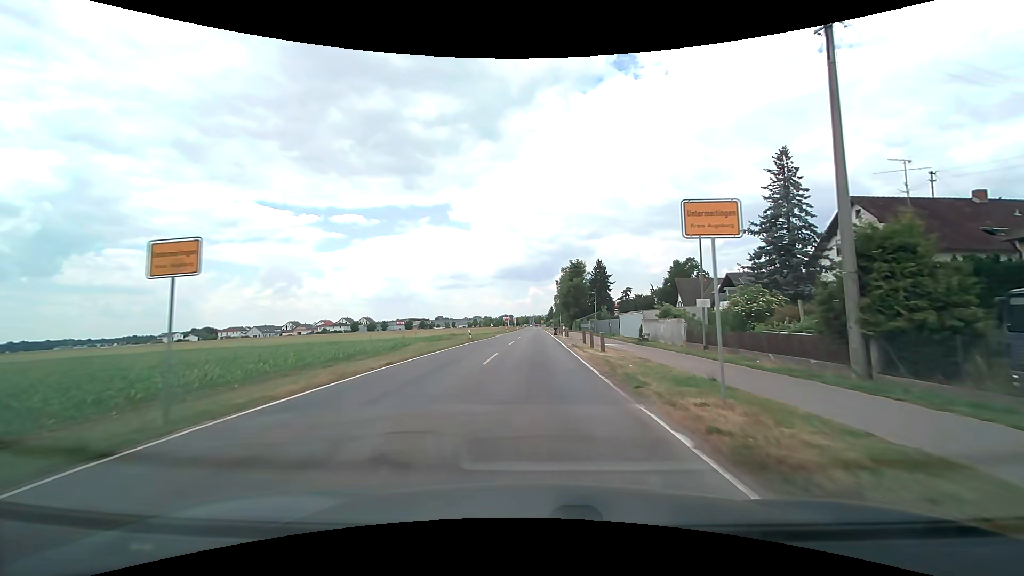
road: tertiary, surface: asphalt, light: Day
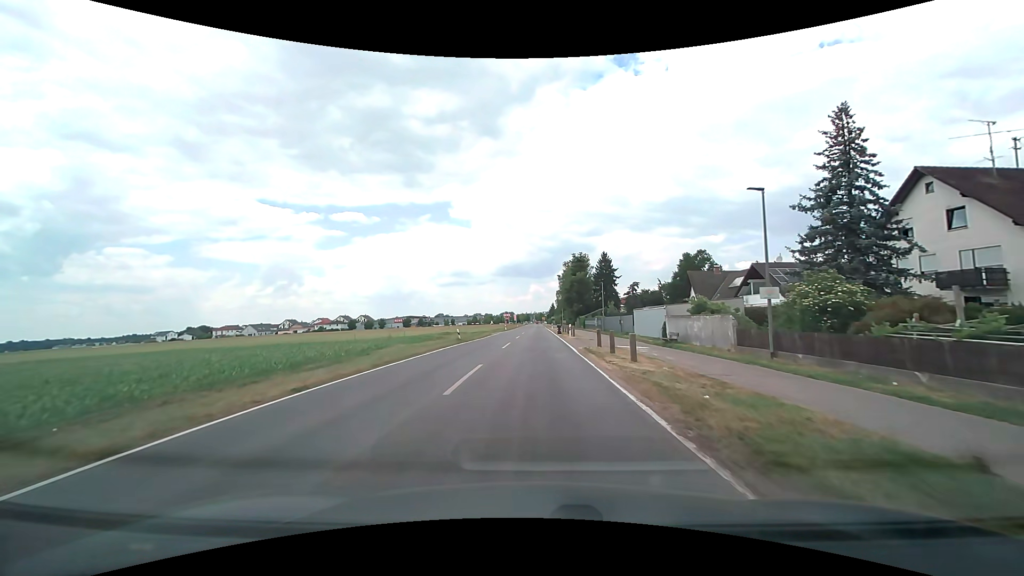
(0.0, +6.9) m; 0°
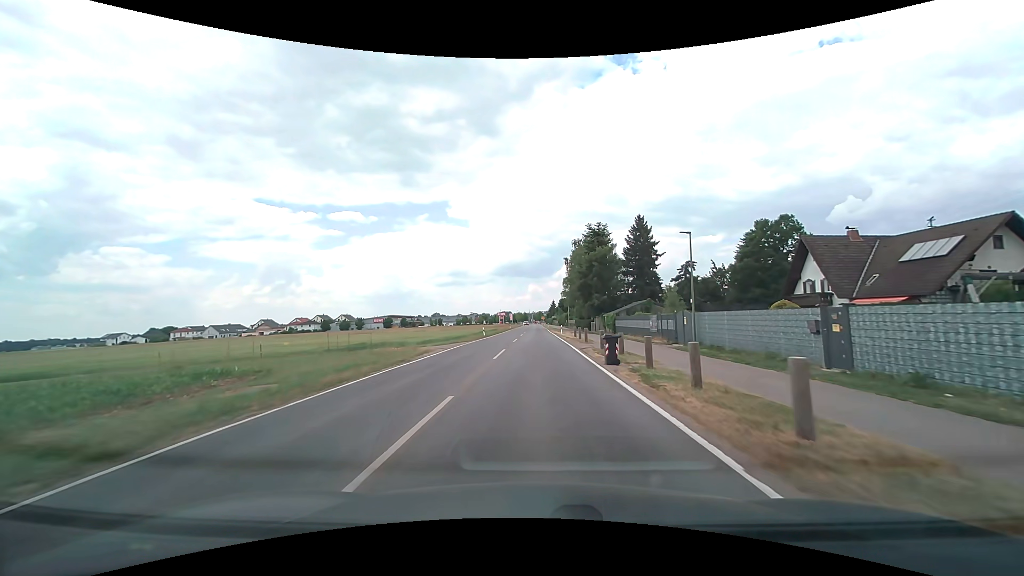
(-0.2, +36.0) m; 0°
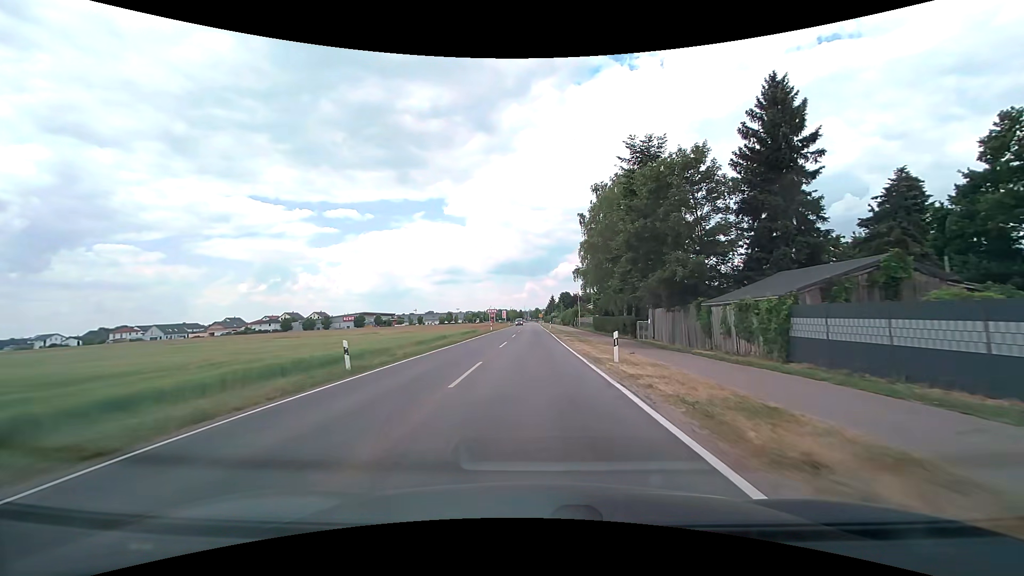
(+0.2, +38.5) m; +1°
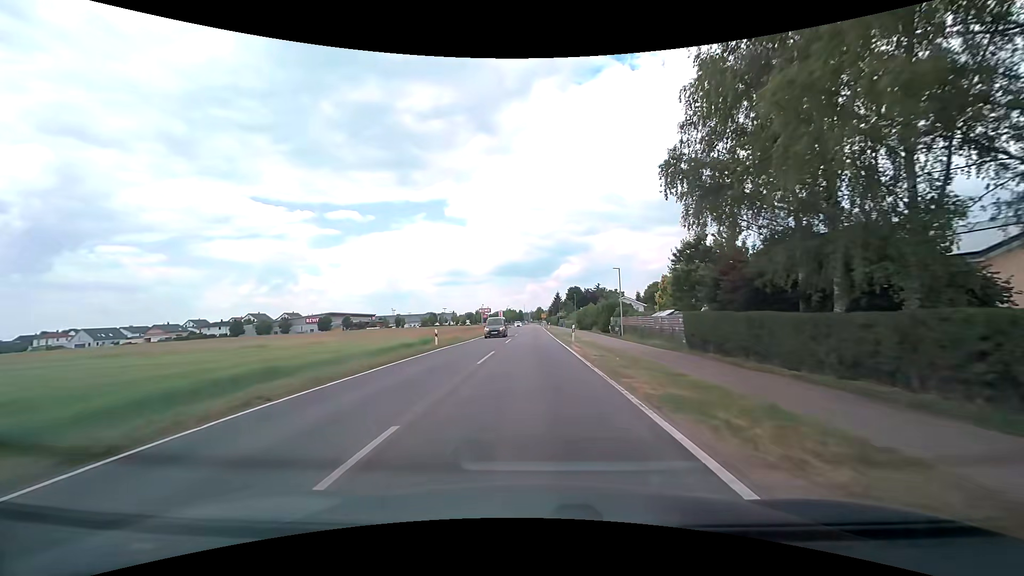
(-0.2, +39.7) m; 0°
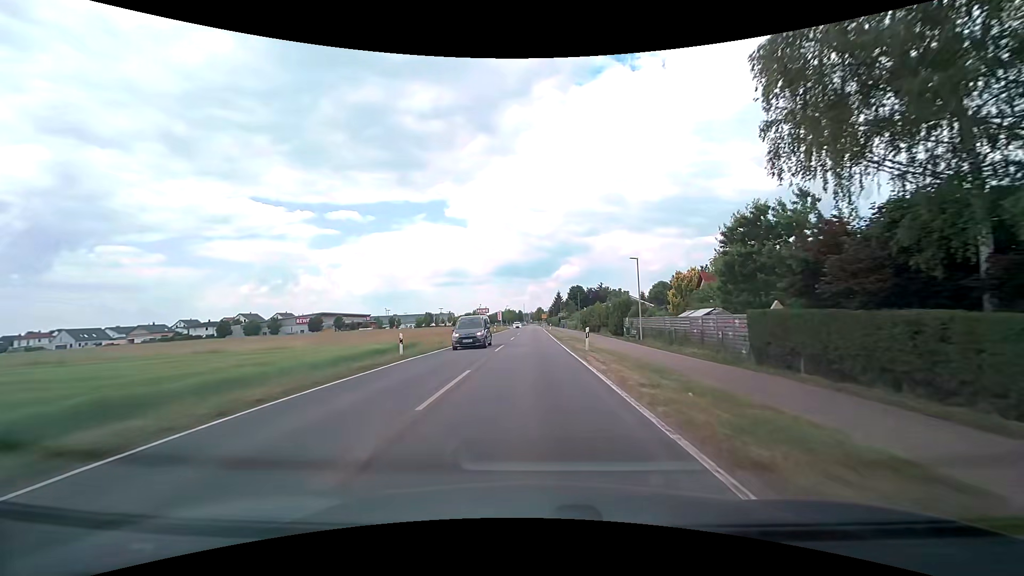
(0.0, +7.9) m; 0°
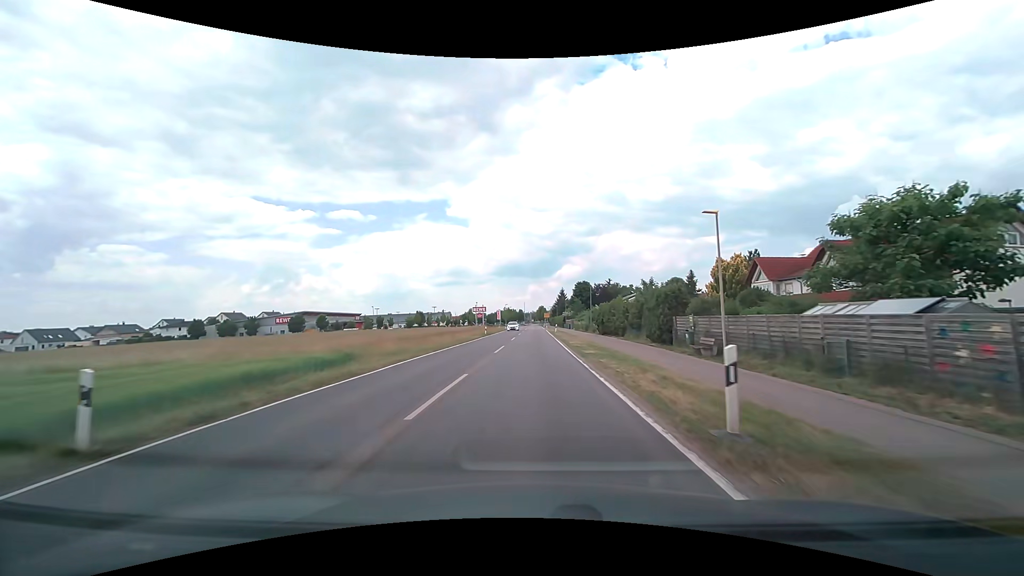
(+0.1, +15.8) m; 0°
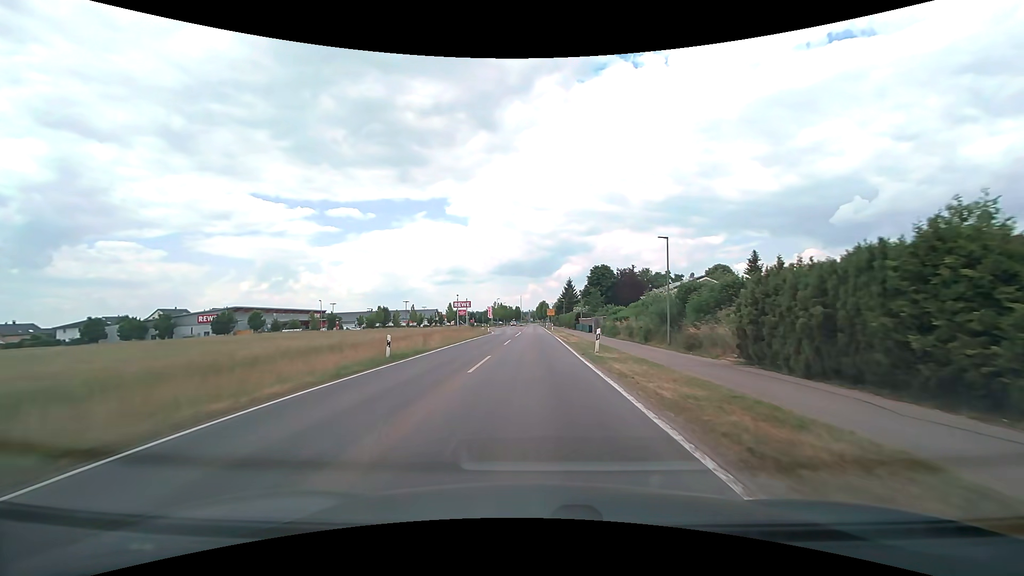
(0.0, +39.1) m; 0°
(0, +10) (0, +20) (0, +30) (0, +40) (0, +50) (0, +60) (0, +70) (0, +80) (0, +90) (0, +100) m
